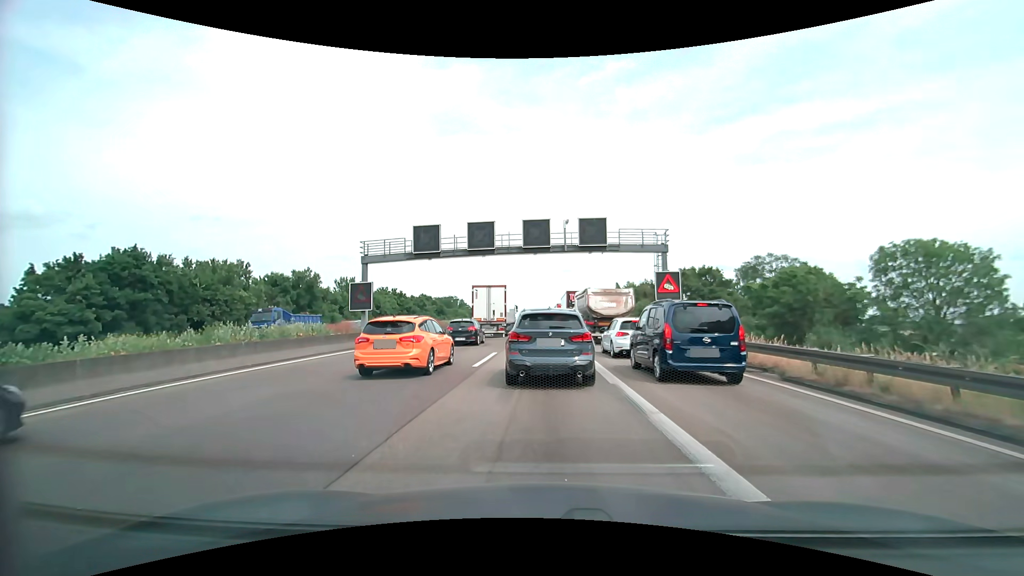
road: motorway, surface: asphalt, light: Day
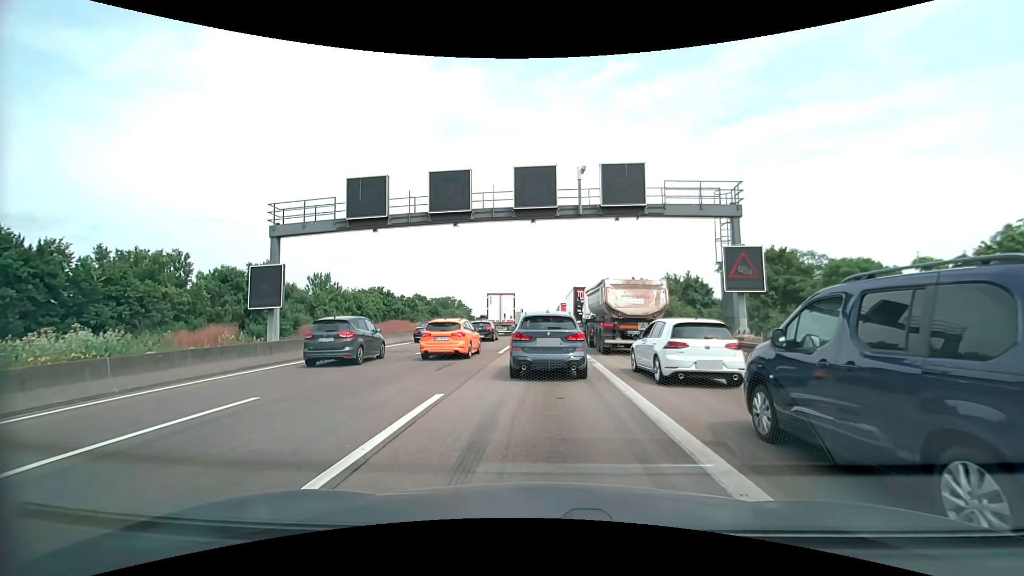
(0.0, +11.3) m; 0°
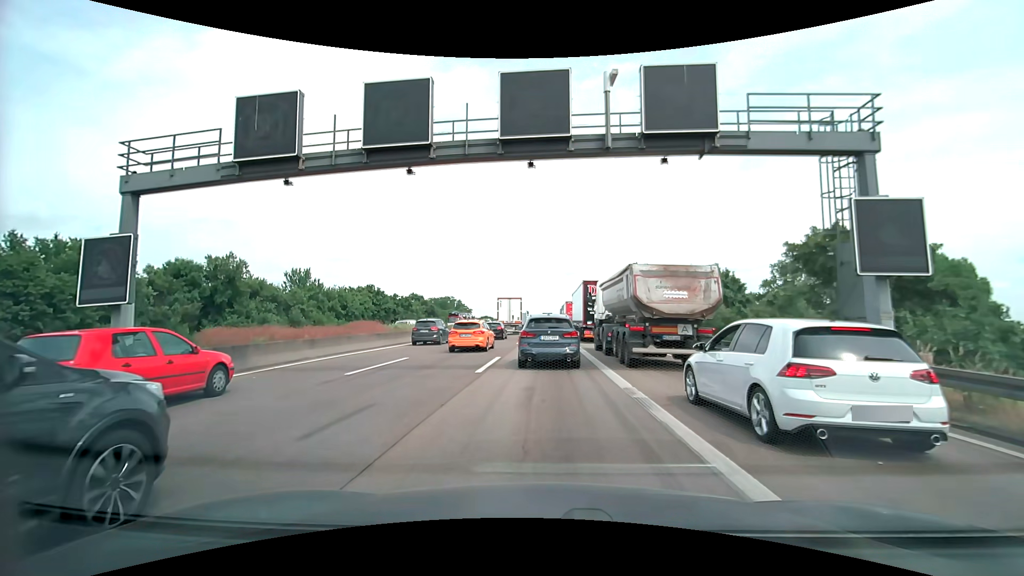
(0.0, +8.1) m; 0°
(0, +10) (0, +20) (0, +30) (0, +40) (0, +50) (+1, +60) (+1, +70) (+1, +80) (+1, +90) (+1, +100) m
